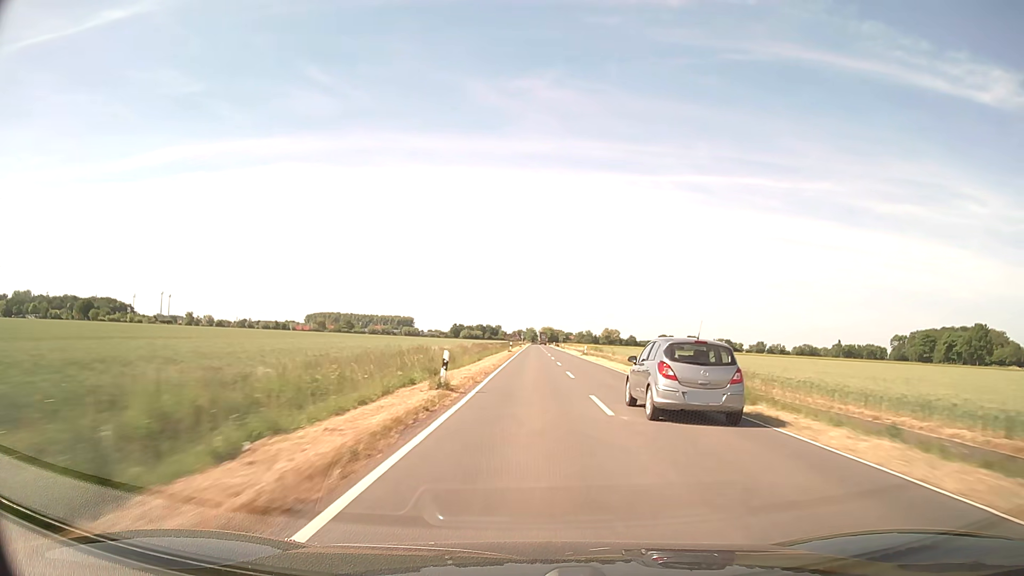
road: secondary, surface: asphalt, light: Day
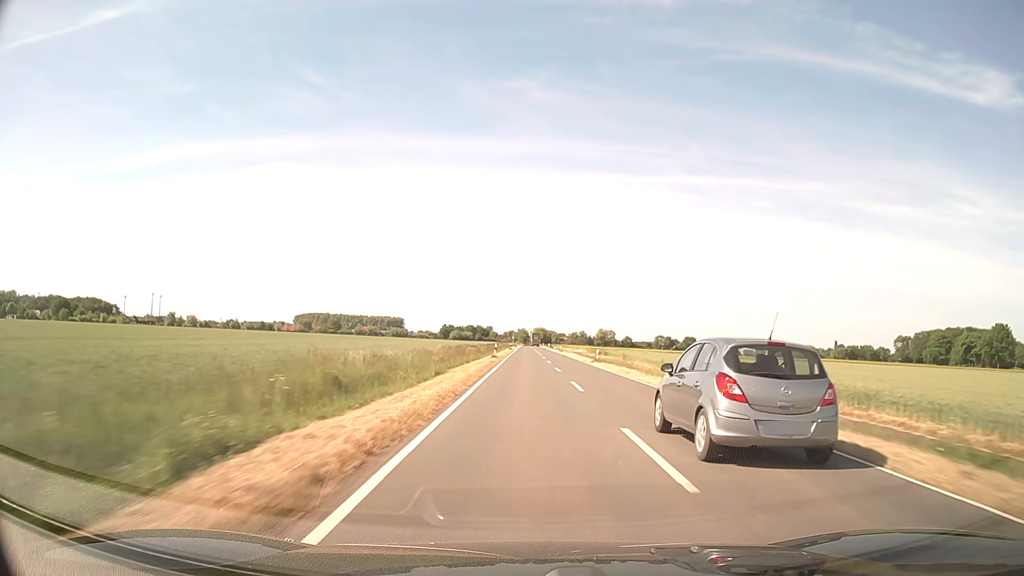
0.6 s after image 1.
(+0.1, +18.1) m; +1°
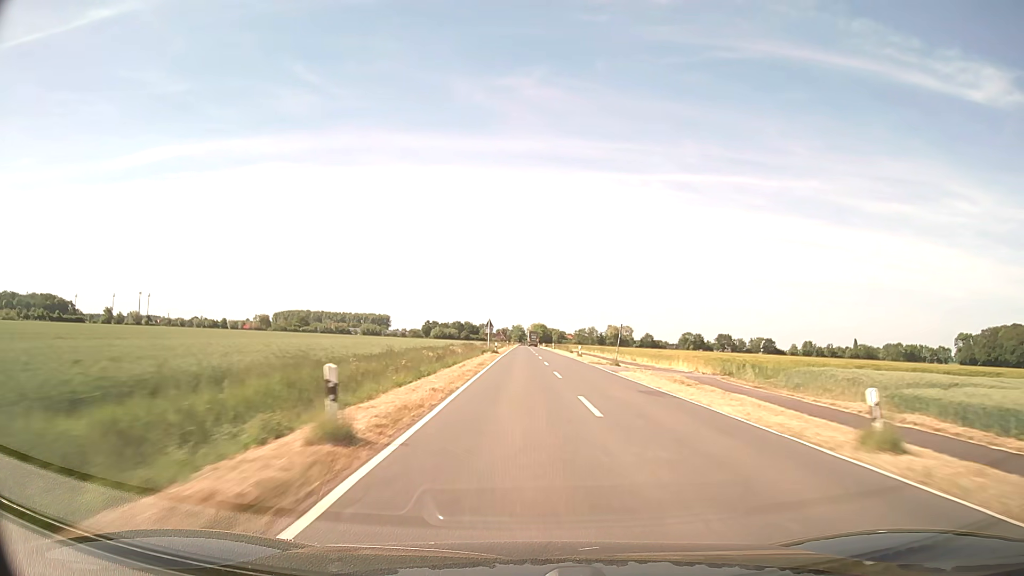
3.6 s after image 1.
(+0.1, +90.8) m; +1°
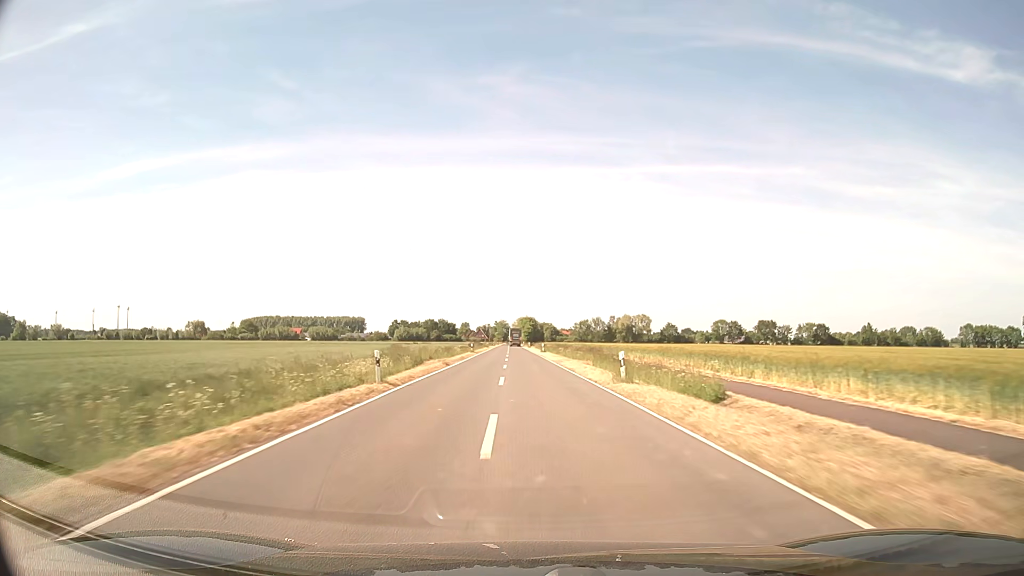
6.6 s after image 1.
(+0.9, +88.0) m; +1°
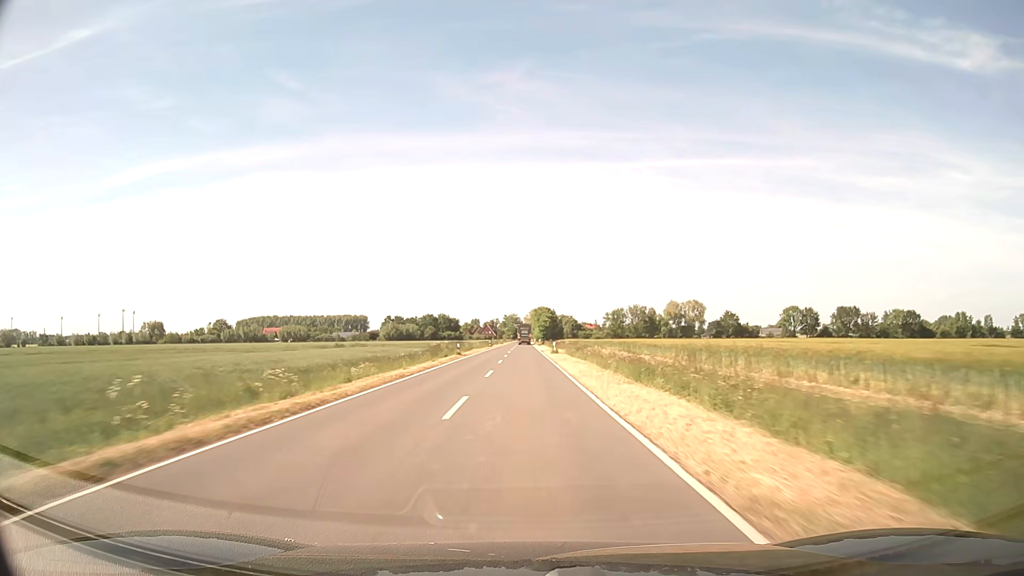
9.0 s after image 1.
(-0.6, +68.3) m; -1°
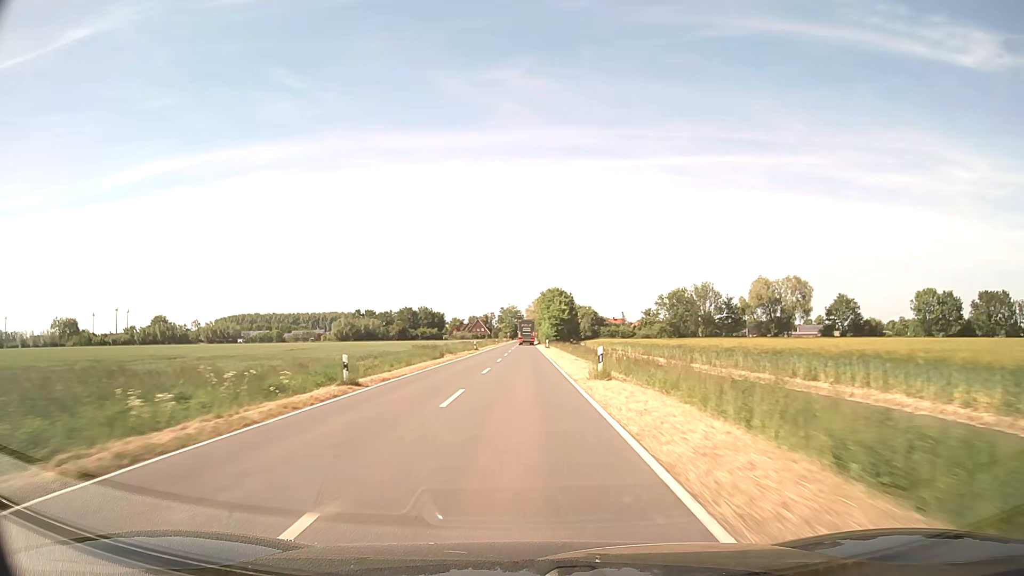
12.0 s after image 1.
(-0.2, +82.1) m; 0°
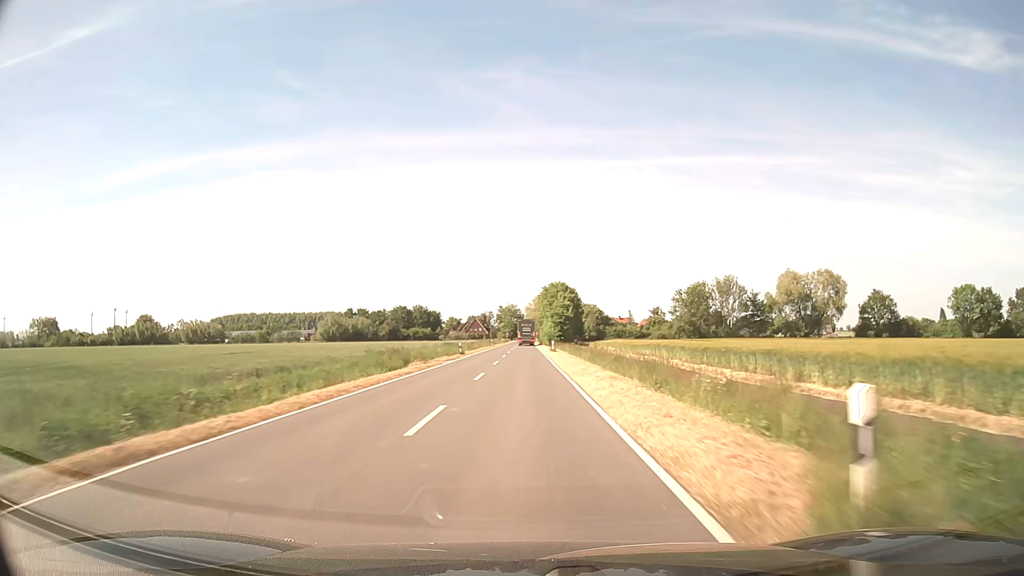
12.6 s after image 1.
(0.0, +15.6) m; 0°
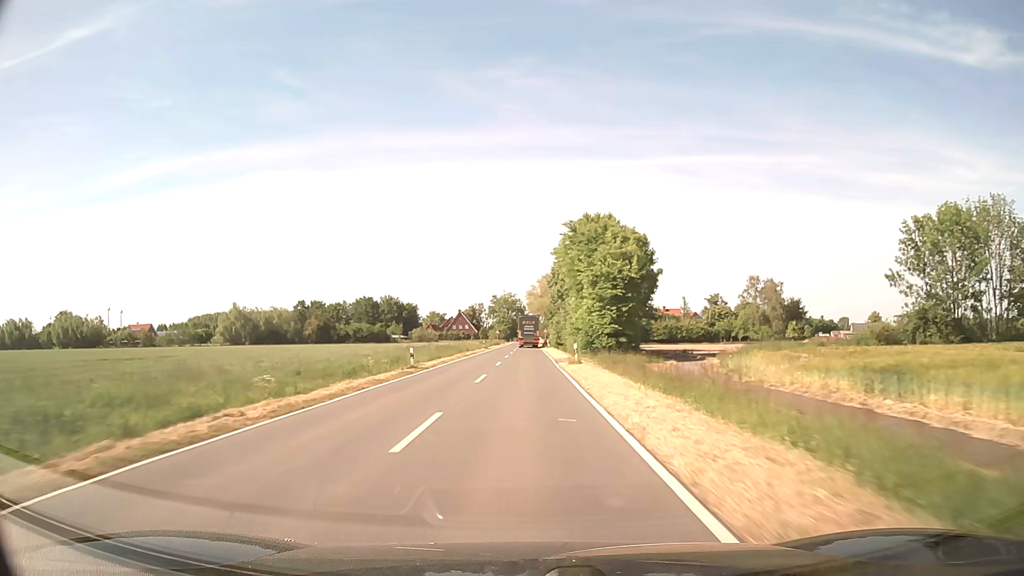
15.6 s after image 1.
(-0.1, +73.1) m; 0°
(0, +10) (0, +20) (0, +30) (0, +40) (0, +50) (0, +60) (0, +70) (0, +80) (0, +90) (0, +100) m
